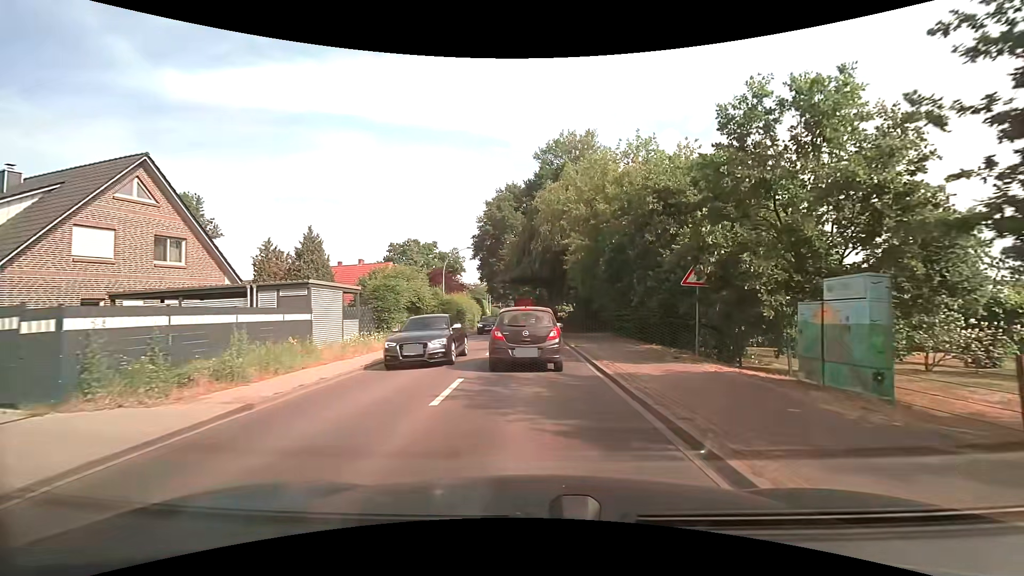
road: secondary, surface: asphalt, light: Day
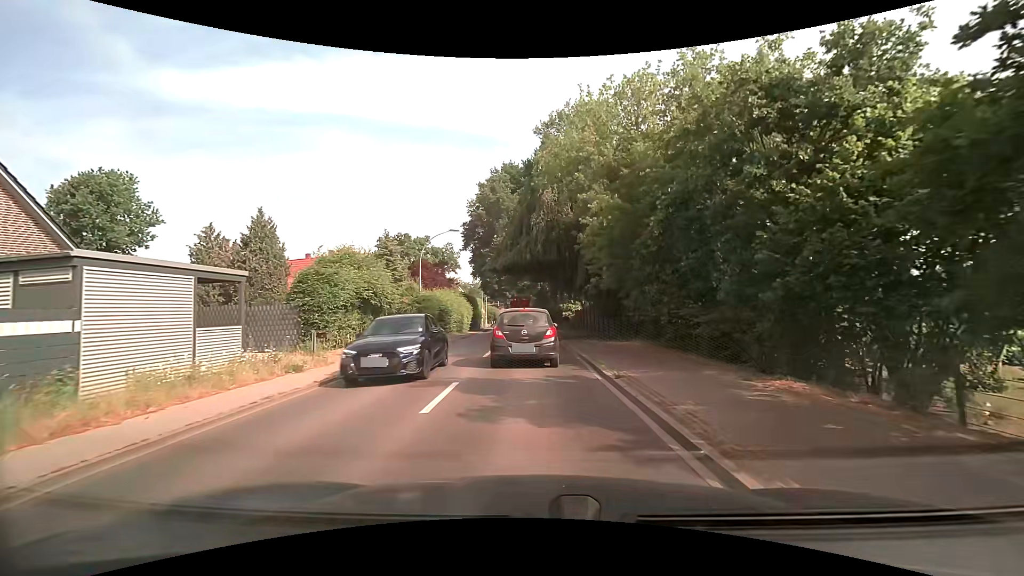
(0.0, +9.4) m; 0°
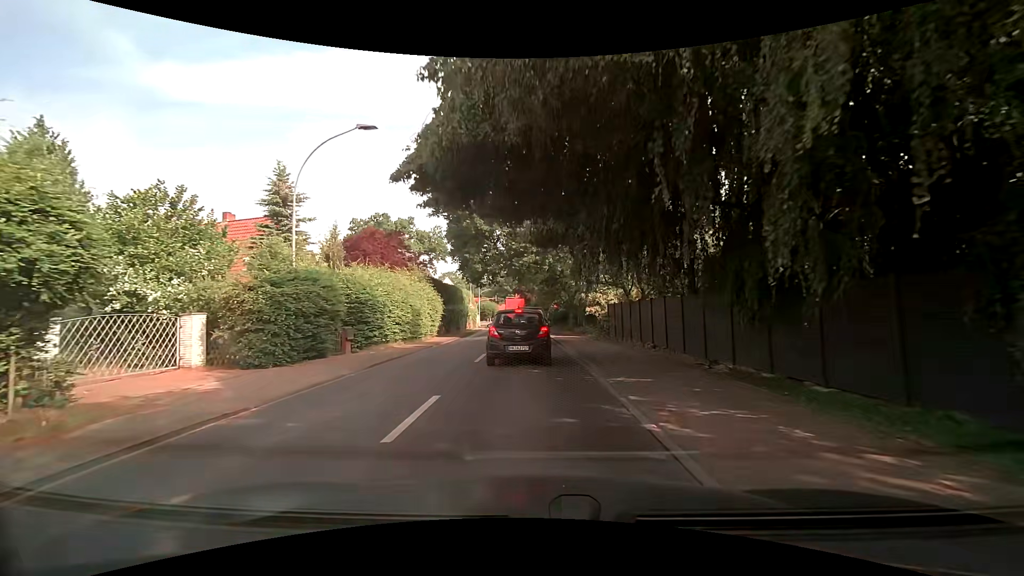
(-0.1, +19.5) m; +1°
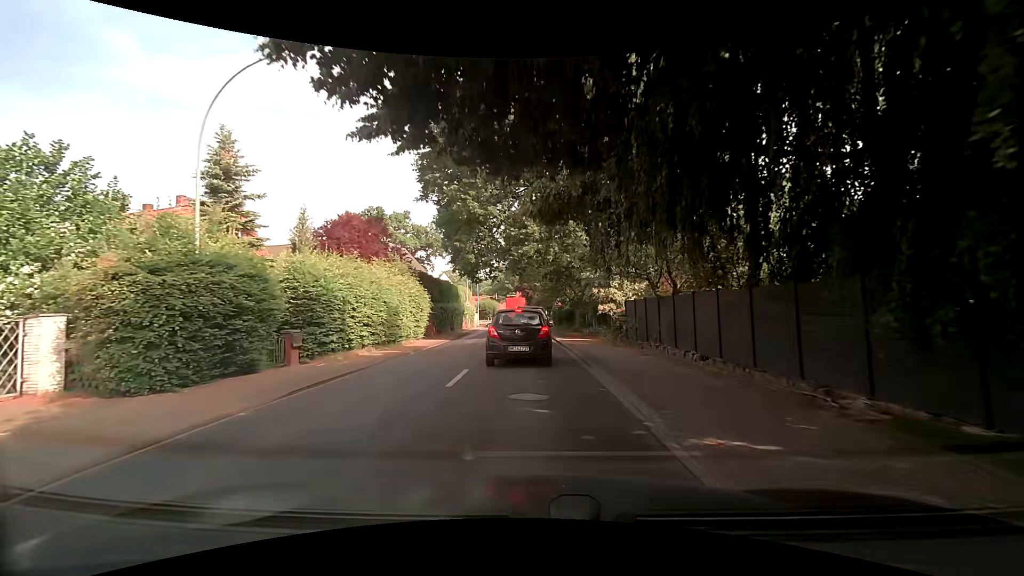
(-0.1, +4.9) m; -2°
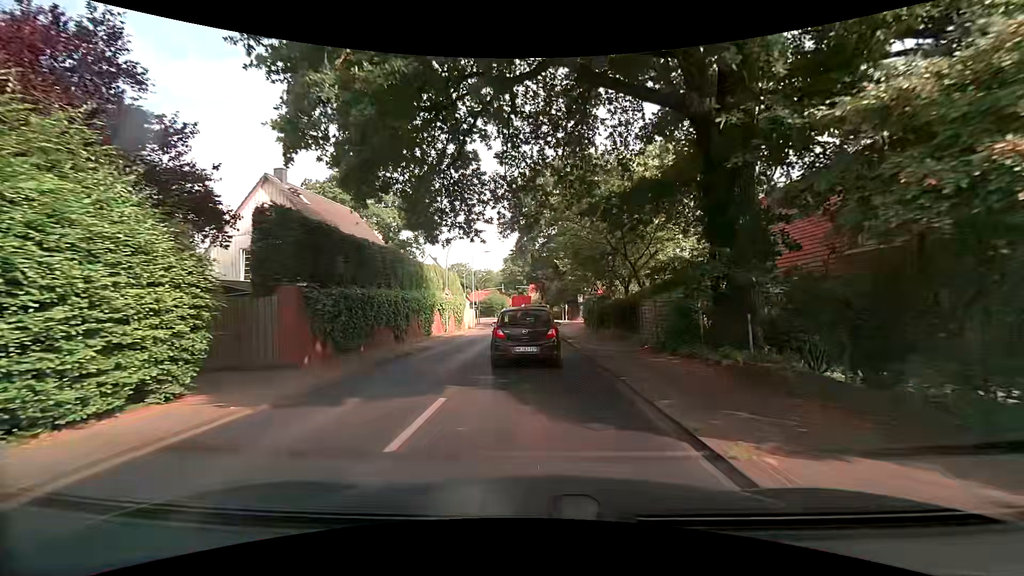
(-0.3, +22.1) m; -1°
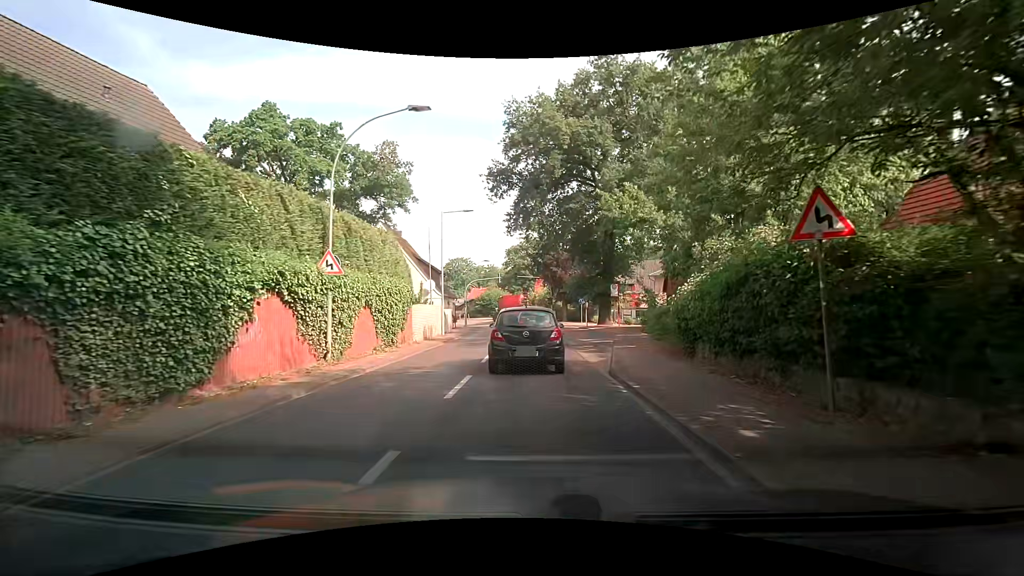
(-0.3, +22.0) m; -1°
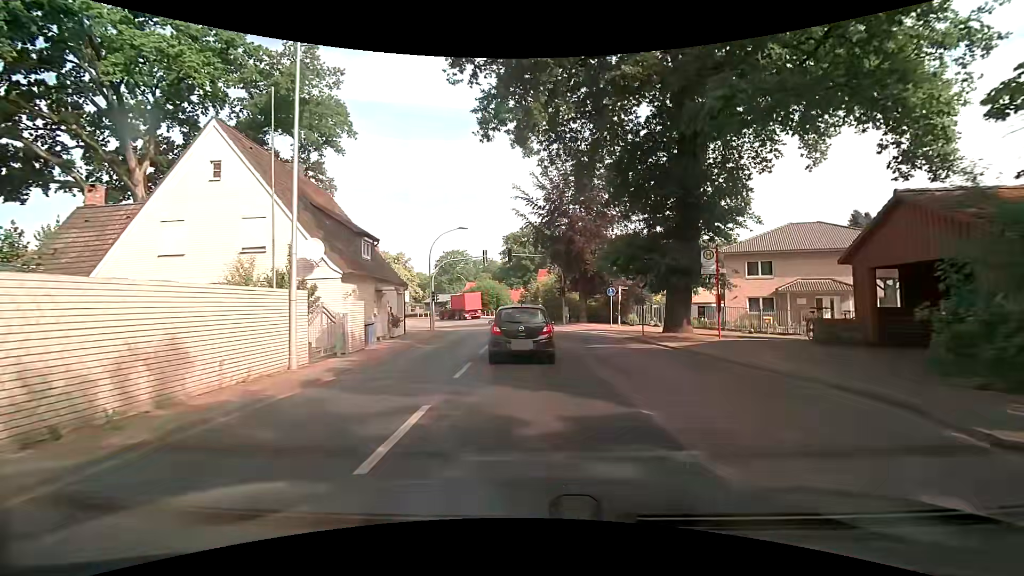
(0.0, +21.2) m; 0°
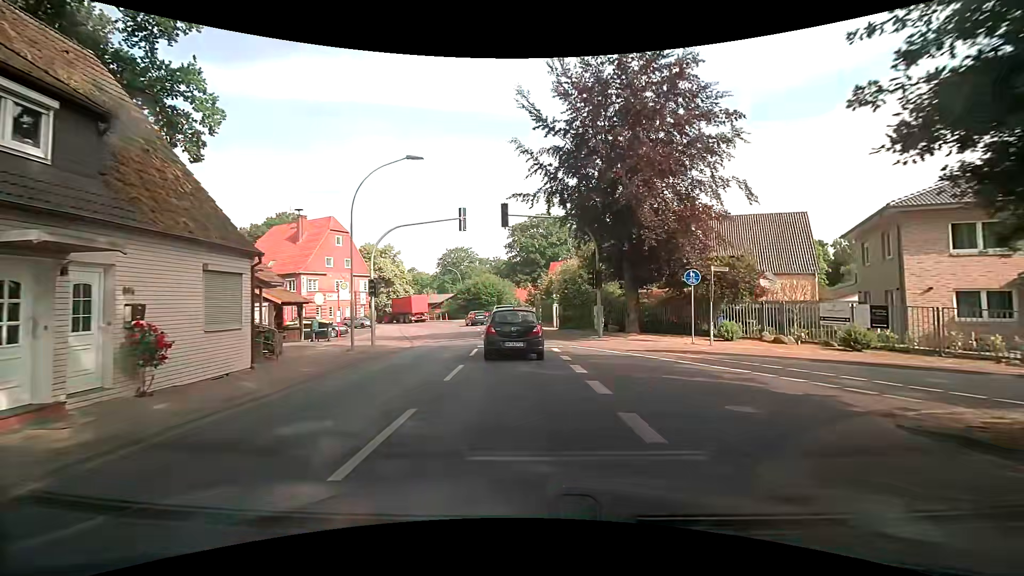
(-0.2, +17.7) m; -1°
(0, +10) (-1, +20) (-2, +30) (-3, +40) (-5, +50) (-9, +59) (-13, +68) (-19, +76) (-25, +84) (-32, +91) m
